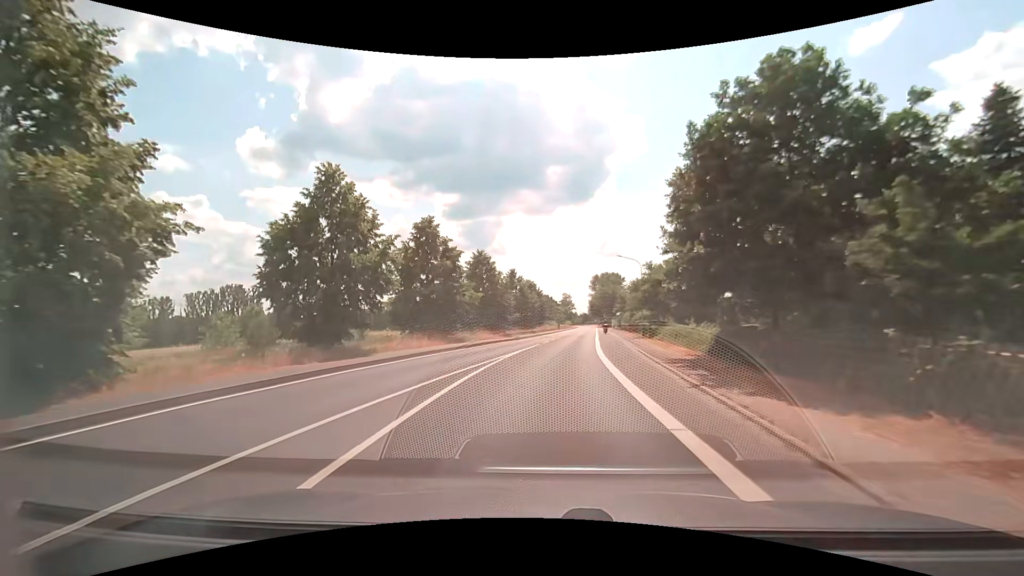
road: secondary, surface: asphalt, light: Day
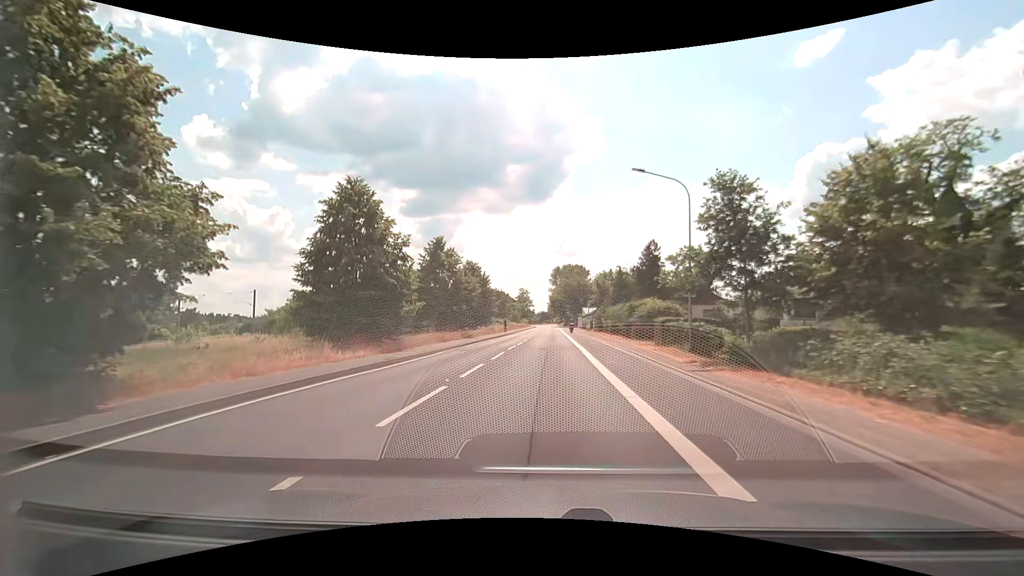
(+1.5, +27.5) m; +5°
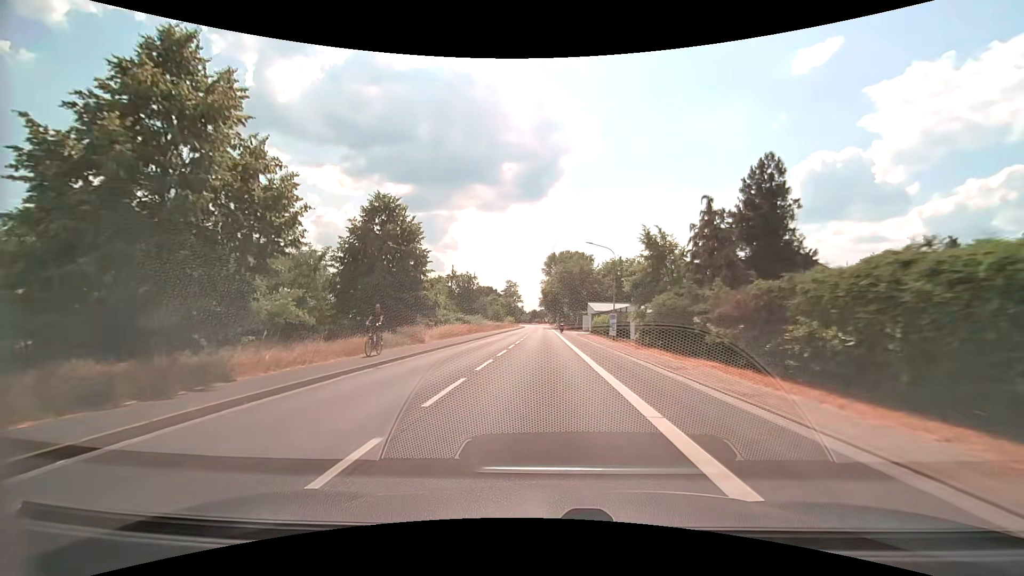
(+0.4, +35.1) m; +1°
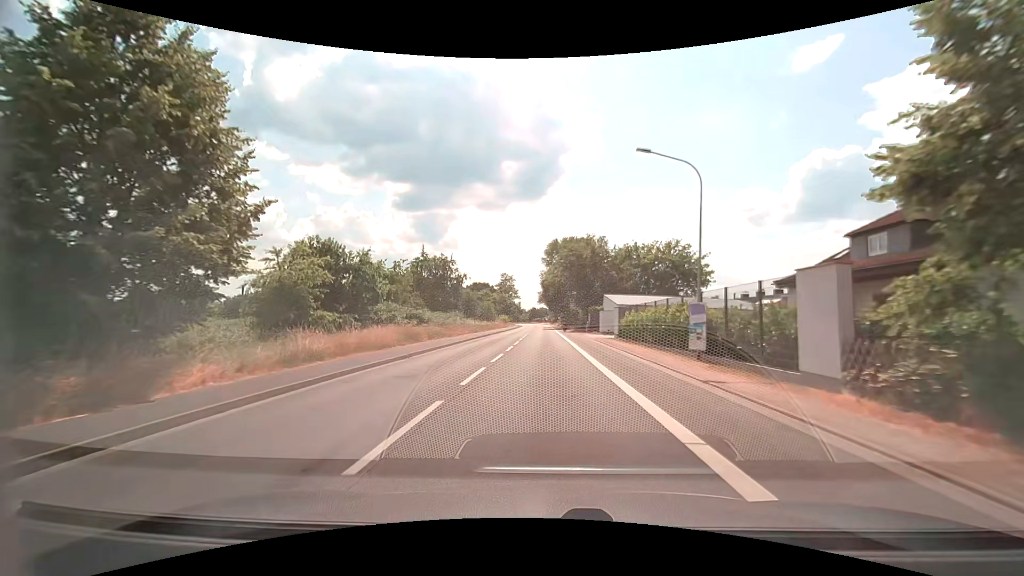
(+0.1, +21.7) m; 0°
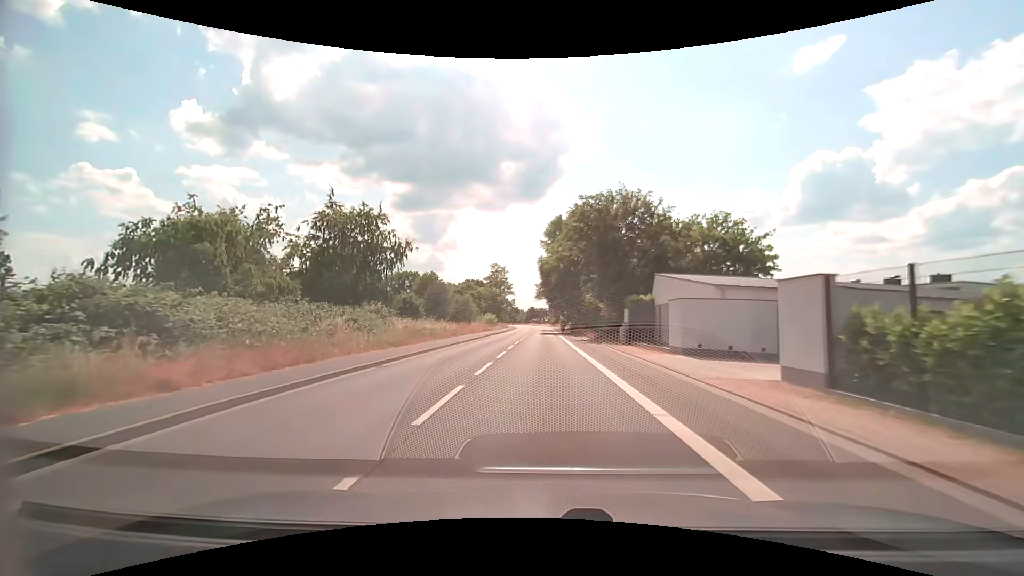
(+0.1, +28.3) m; 0°
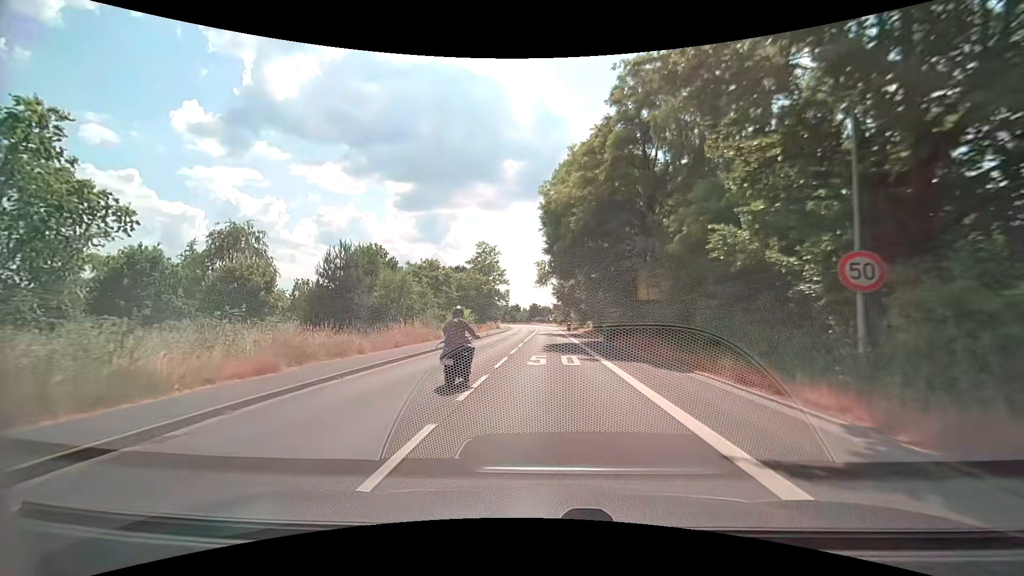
(-0.2, +34.3) m; -1°
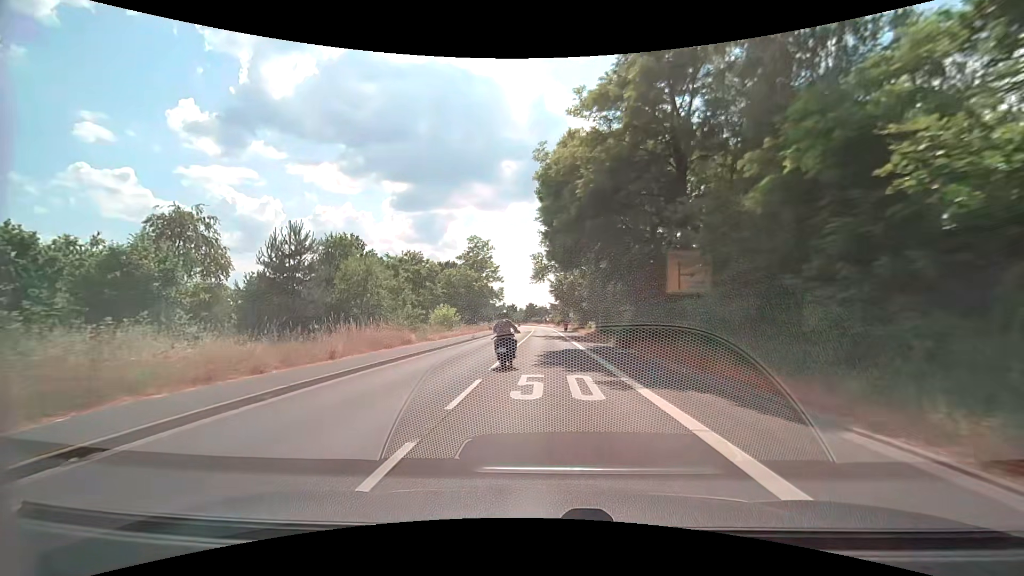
(0.0, +6.9) m; 0°
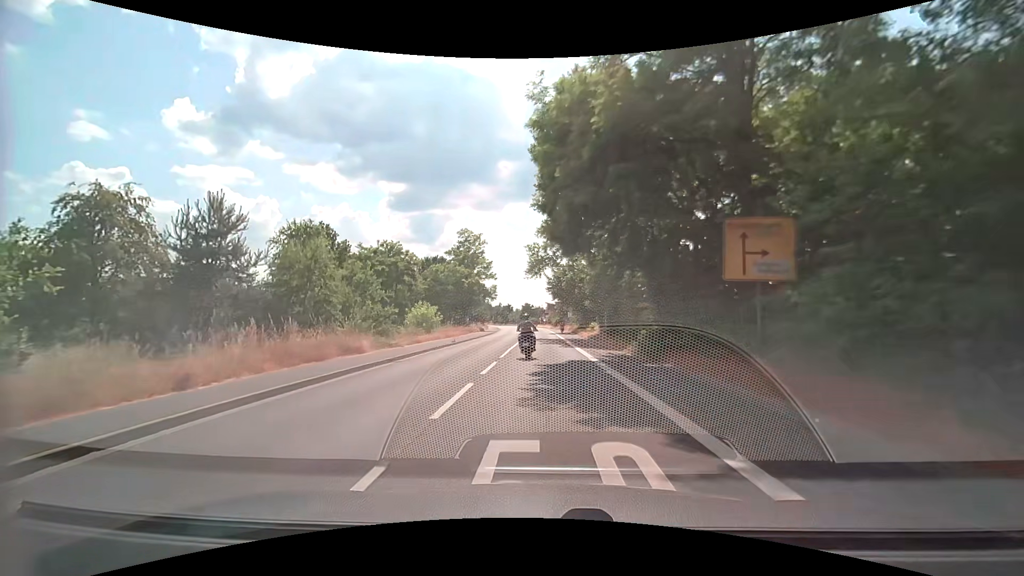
(0.0, +6.9) m; 0°
(0, +10) (0, +20) (0, +30) (0, +40) (0, +50) (0, +60) (0, +70) (0, +80) (0, +90) (-1, +100) m
